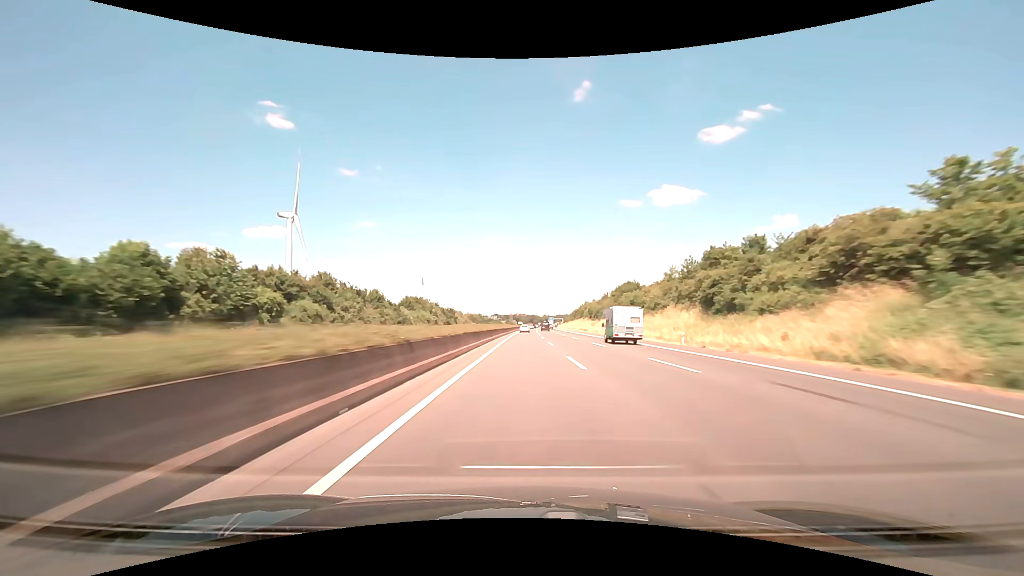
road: motorway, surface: asphalt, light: Day
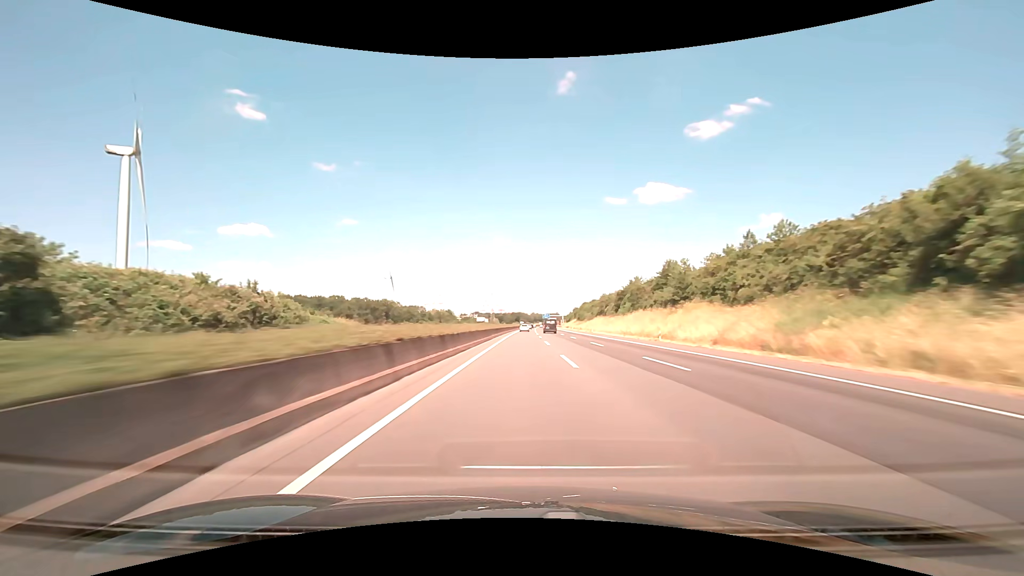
(+2.0, +143.0) m; +2°
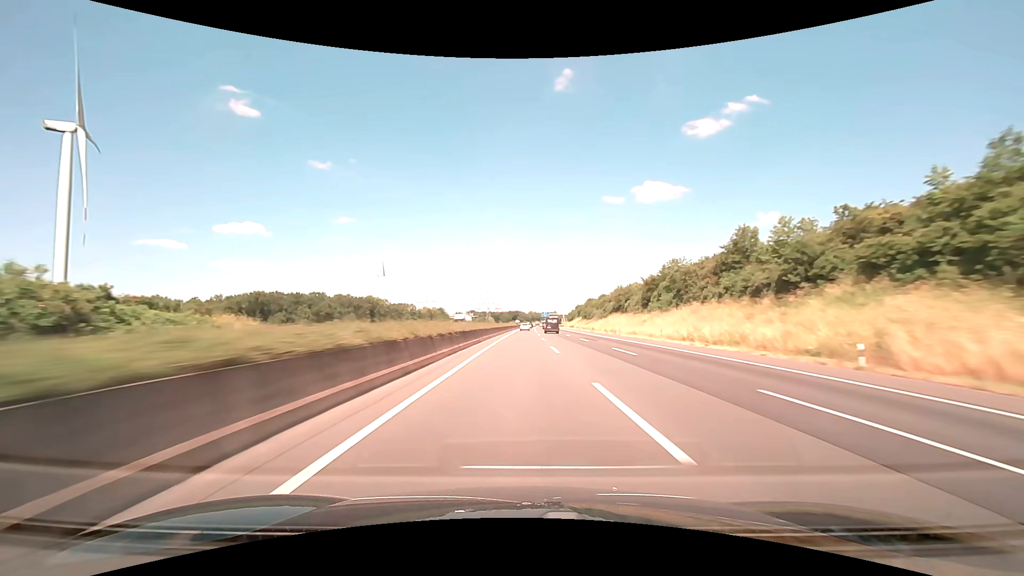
(+0.1, +28.5) m; 0°
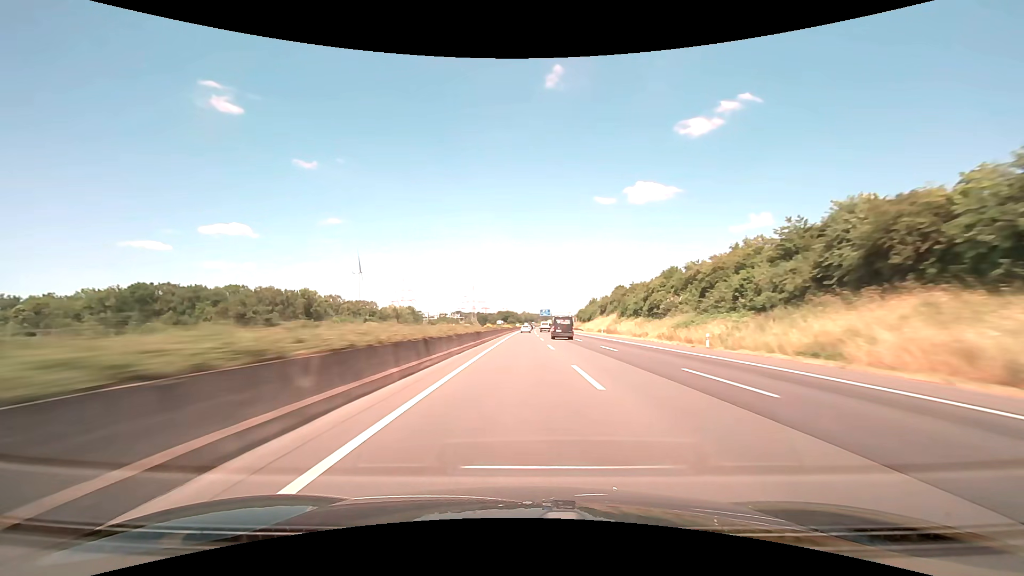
(+0.6, +83.9) m; +1°
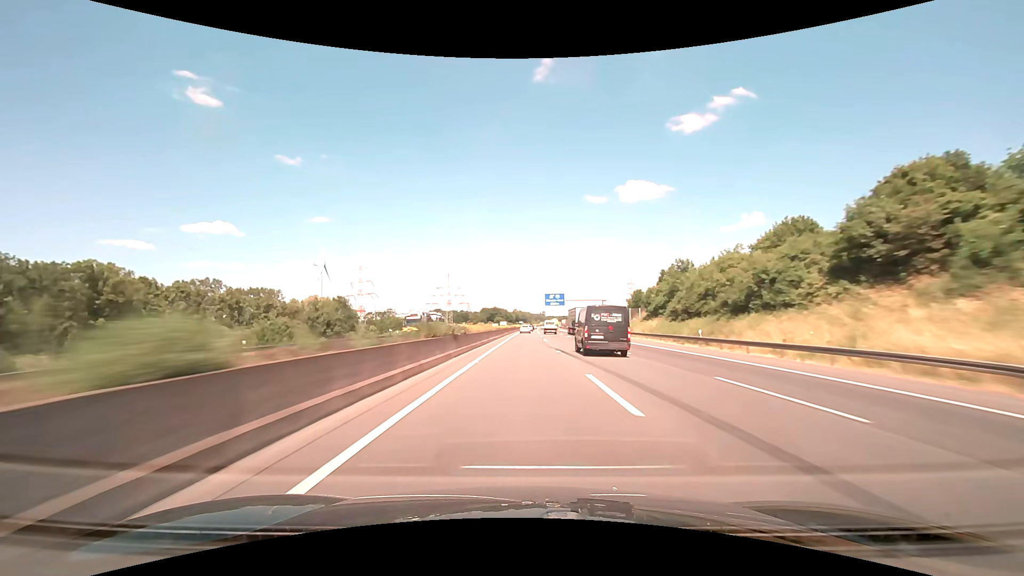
(+0.7, +110.3) m; +1°
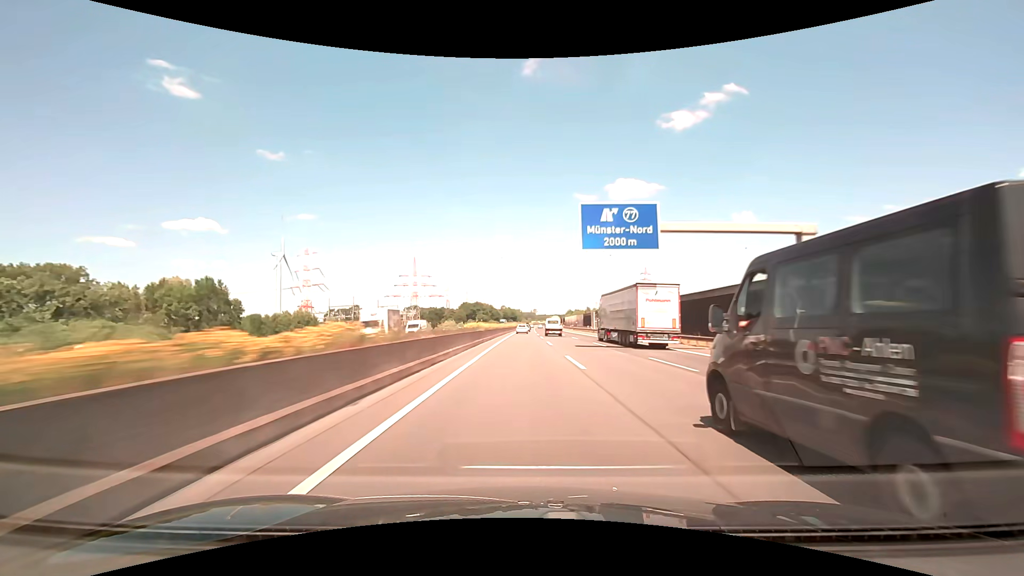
(+0.8, +81.8) m; +1°
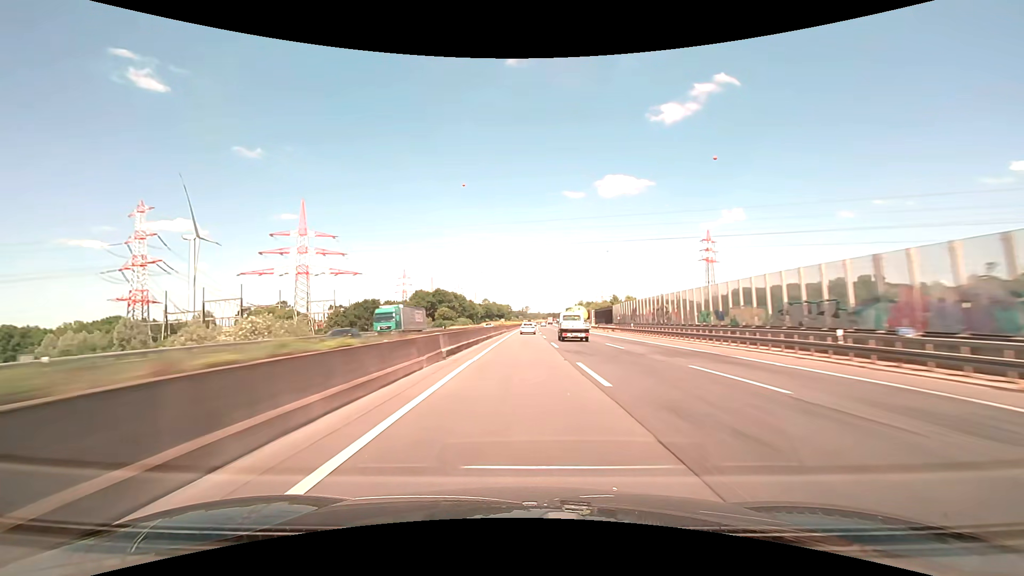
(+1.2, +130.3) m; +1°
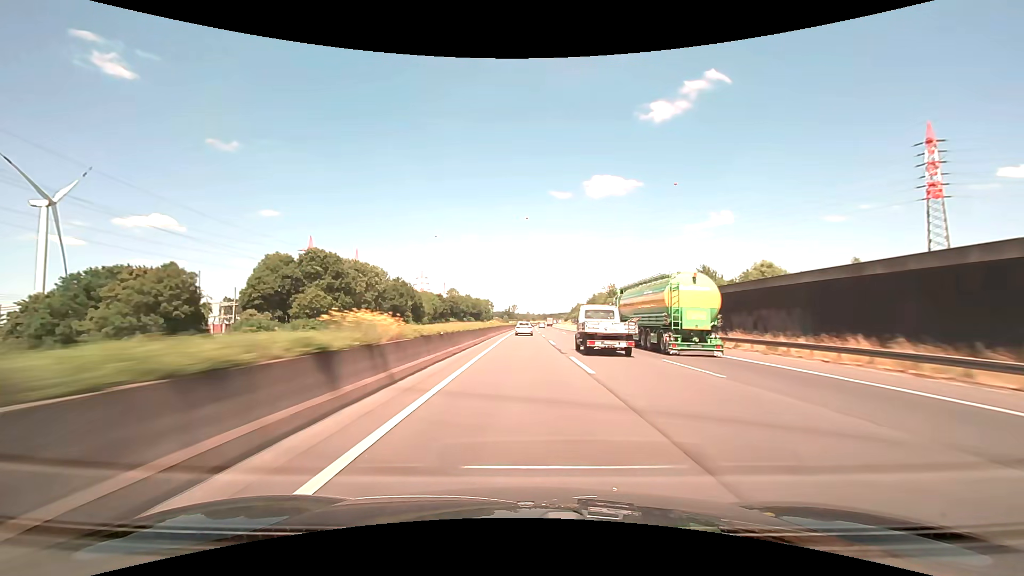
(+1.2, +120.9) m; +1°
(0, +10) (0, +20) (0, +30) (0, +40) (0, +50) (+1, +60) (+1, +70) (+1, +80) (+1, +90) (+1, +100) m
